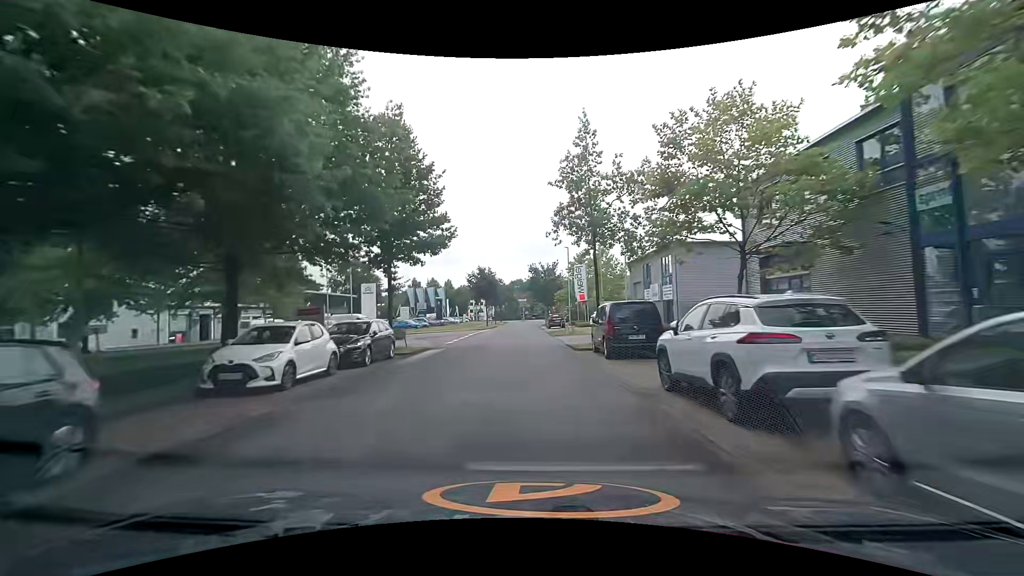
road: unclassified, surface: asphalt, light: Day
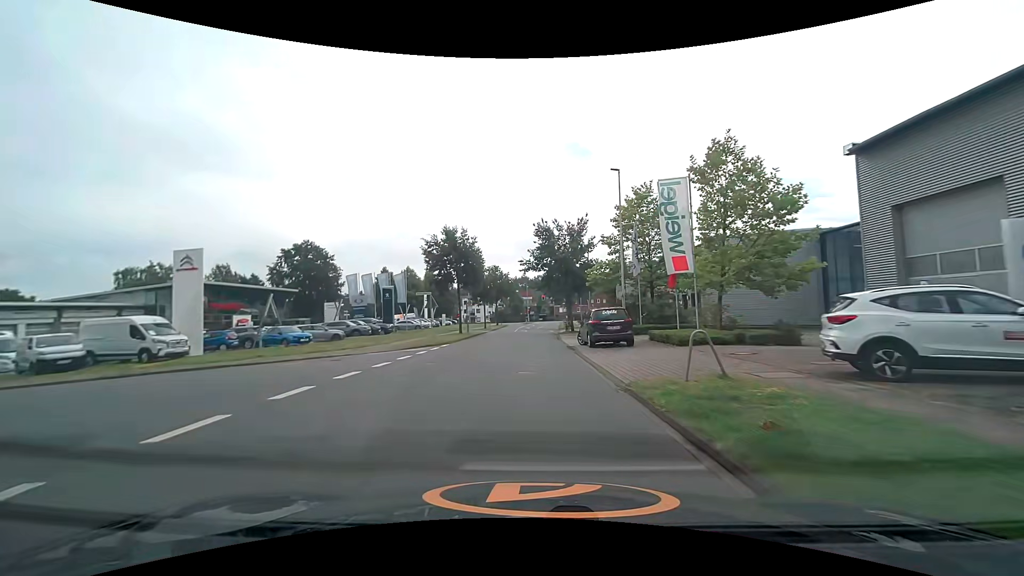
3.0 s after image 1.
(0.0, +35.0) m; 0°
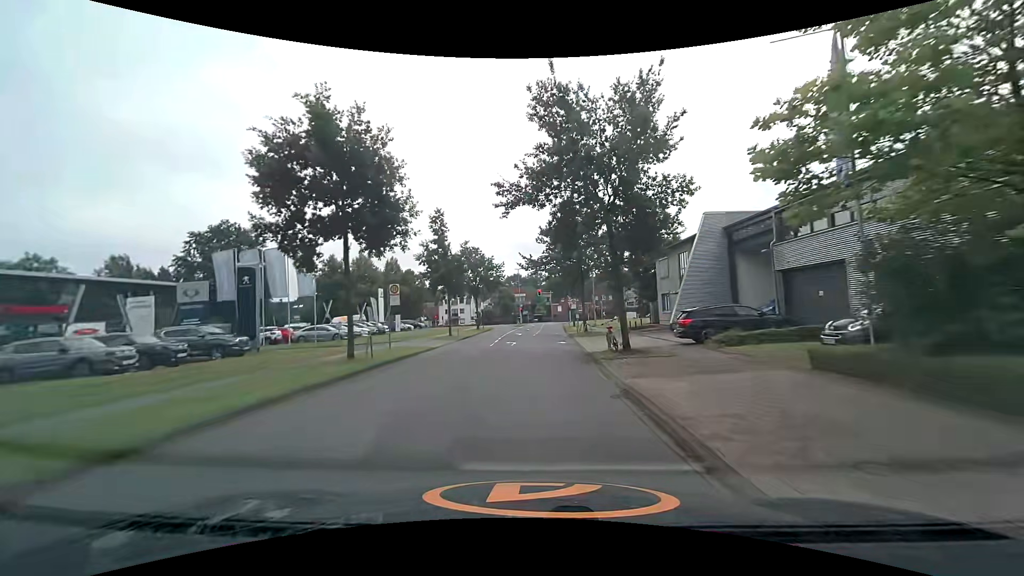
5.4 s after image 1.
(0.0, +25.9) m; +1°
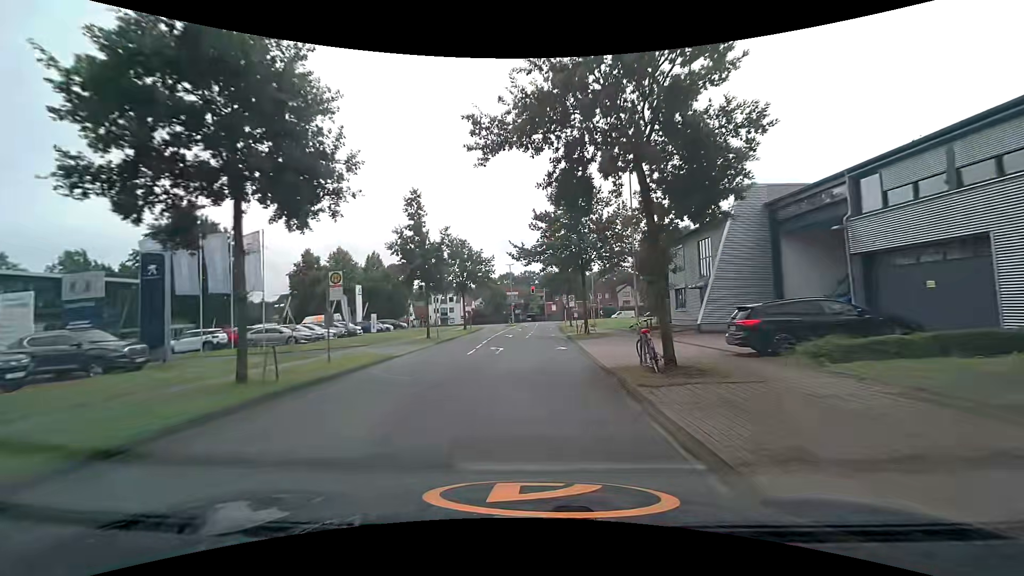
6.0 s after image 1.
(0.0, +6.3) m; 0°
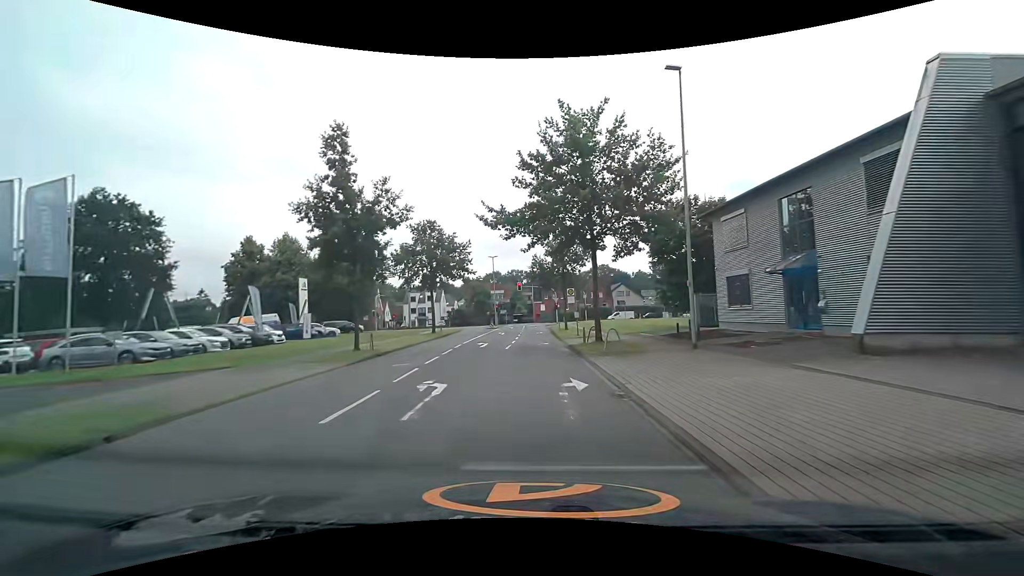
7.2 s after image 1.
(+0.2, +12.5) m; +3°
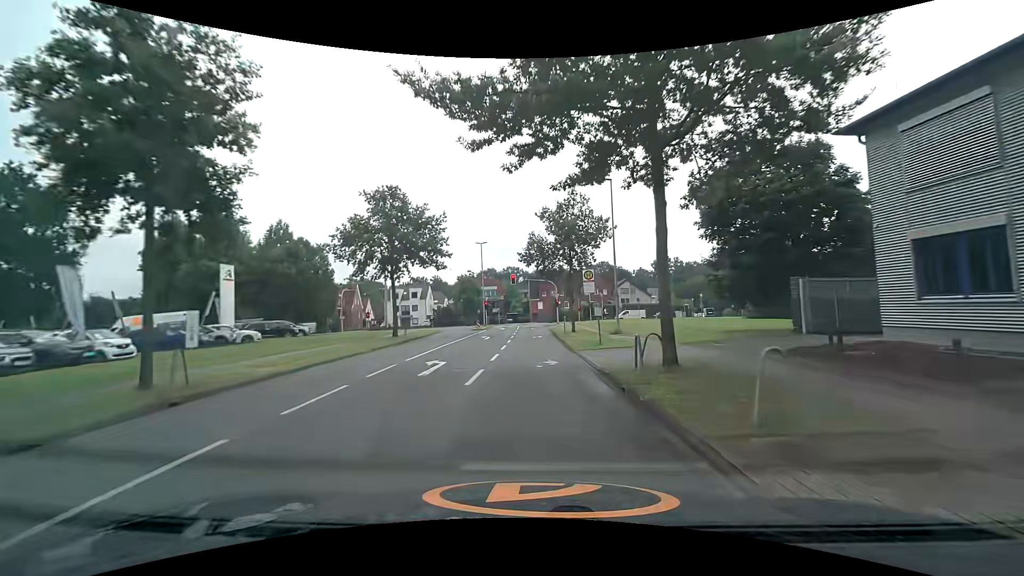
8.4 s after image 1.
(-0.1, +12.8) m; -1°
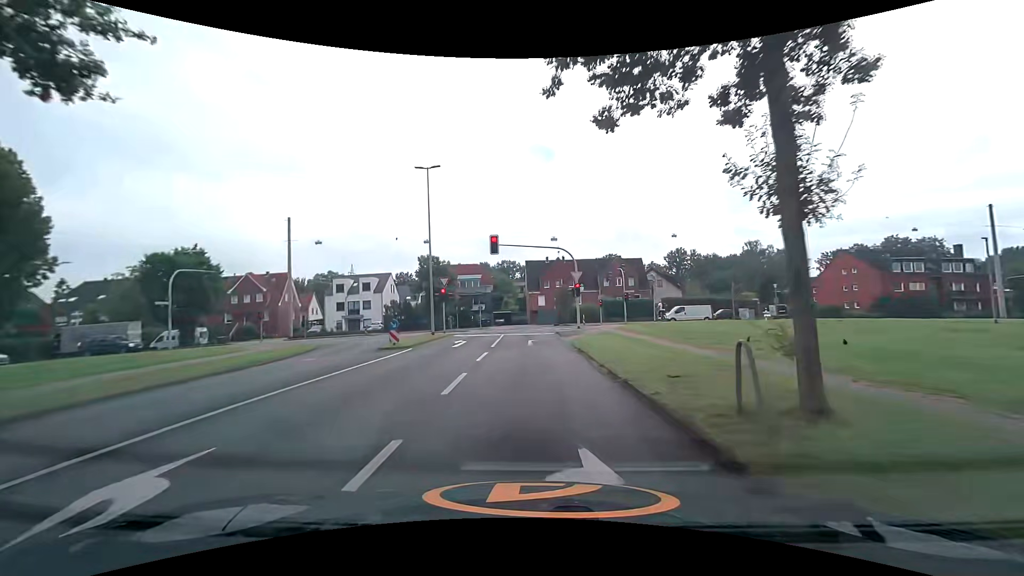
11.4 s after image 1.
(+0.3, +31.3) m; +1°
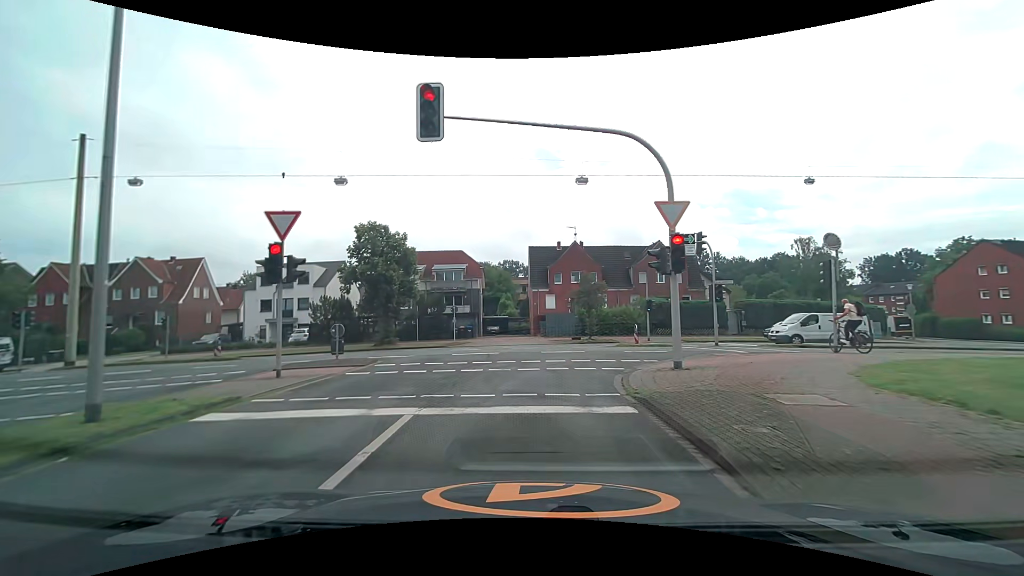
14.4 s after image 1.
(0.0, +23.2) m; 0°
